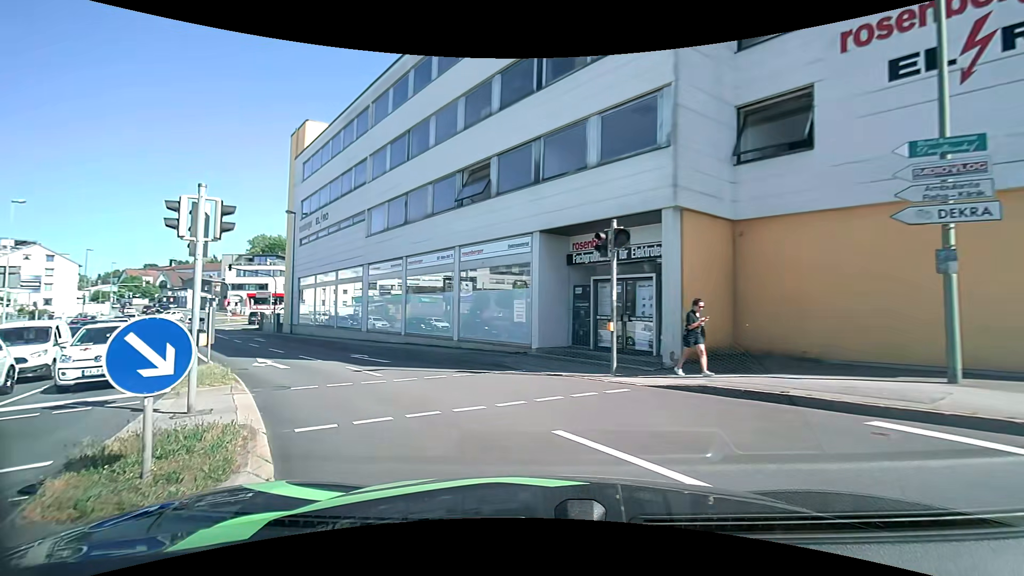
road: tertiary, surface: asphalt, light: Day
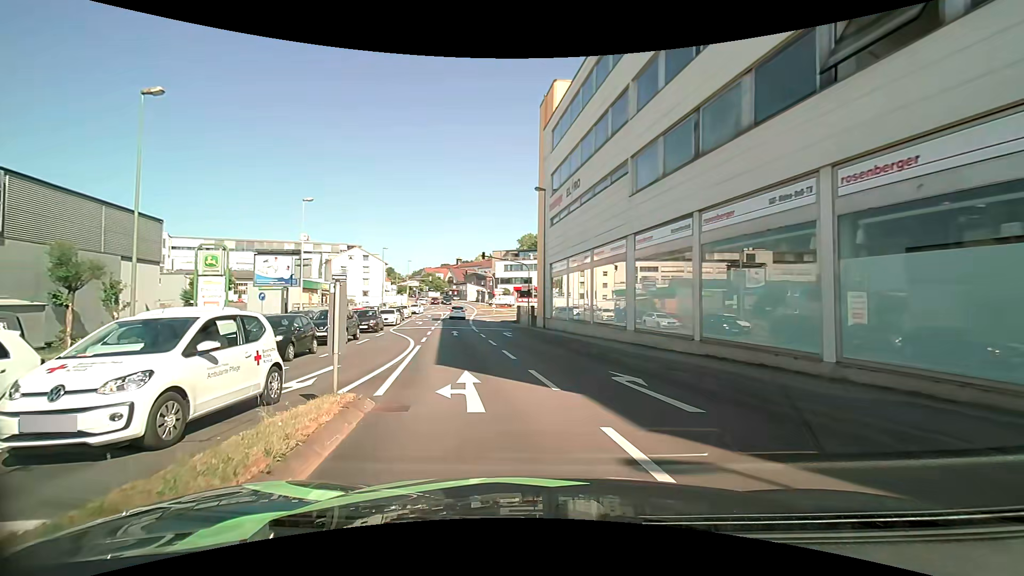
(-2.3, +9.1) m; -27°
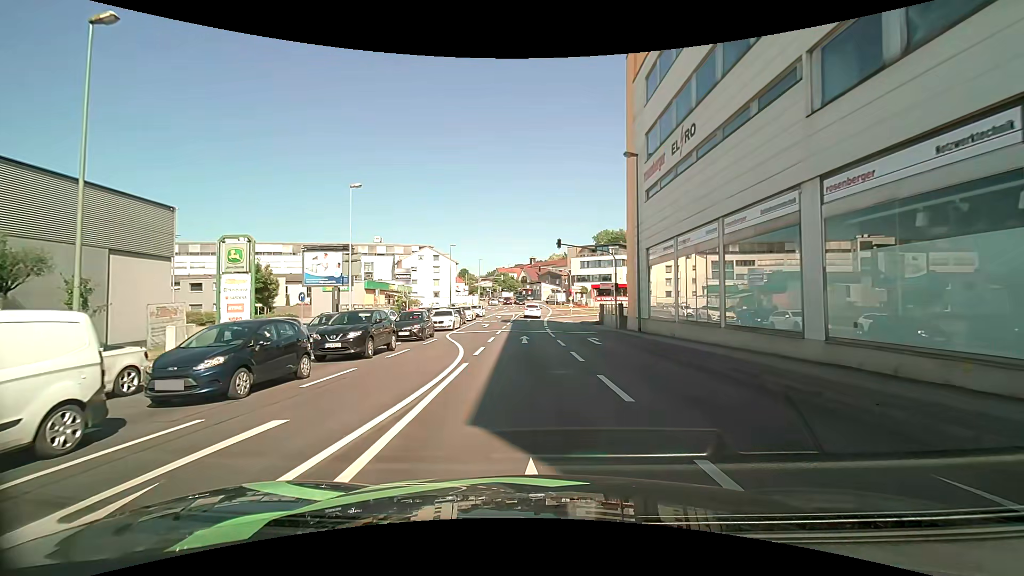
(-0.8, +7.2) m; -10°
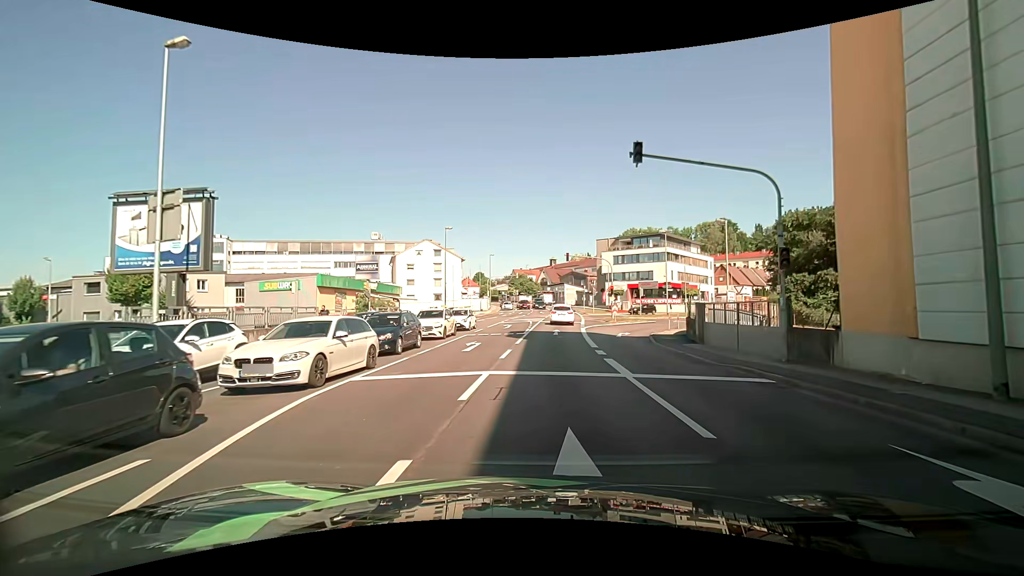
(-1.0, +20.1) m; -2°
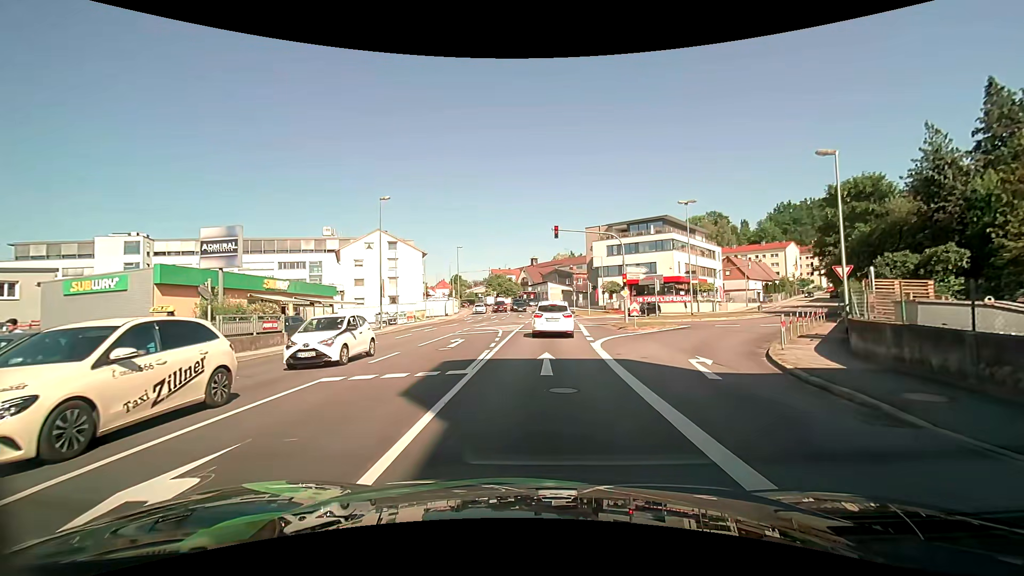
(+0.1, +16.5) m; +2°
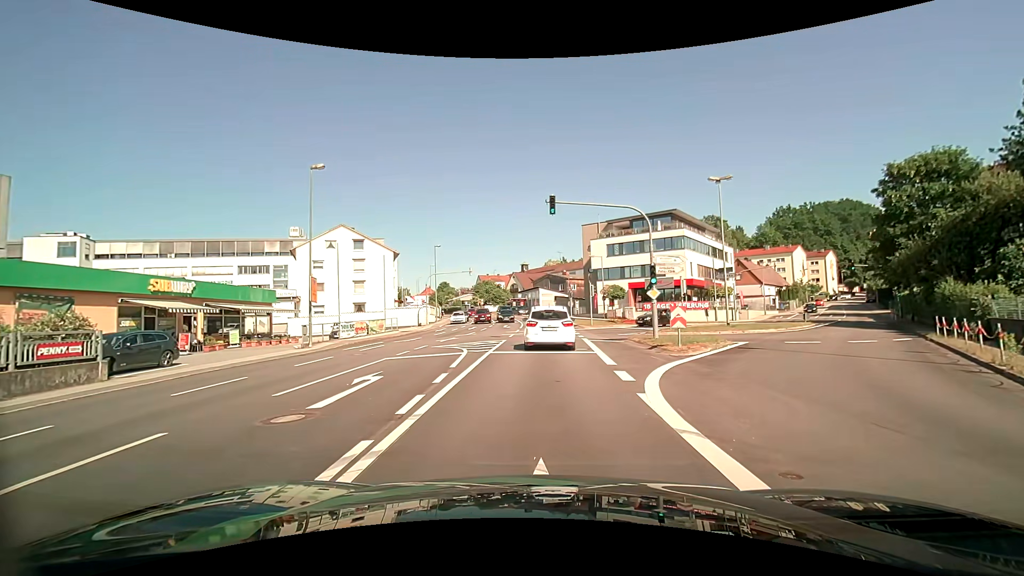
(0.0, +10.4) m; 0°
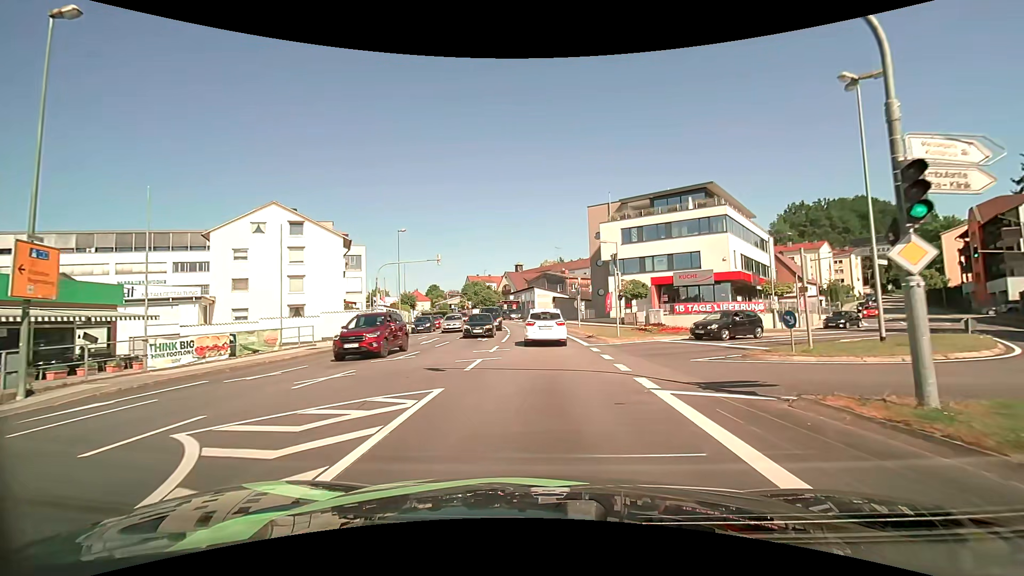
(+0.2, +15.8) m; +1°
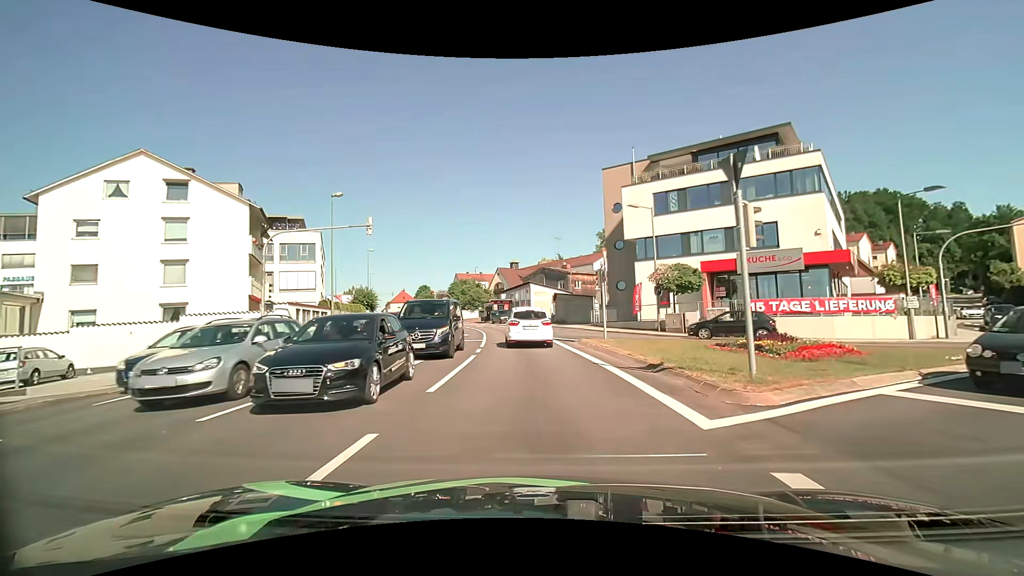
(0.0, +15.9) m; 0°
(0, +10) (-1, +20) (-1, +30) (-3, +40) (-5, +50) (-8, +59) (-10, +69) (-13, +78) (-17, +88) (-20, +97) m
